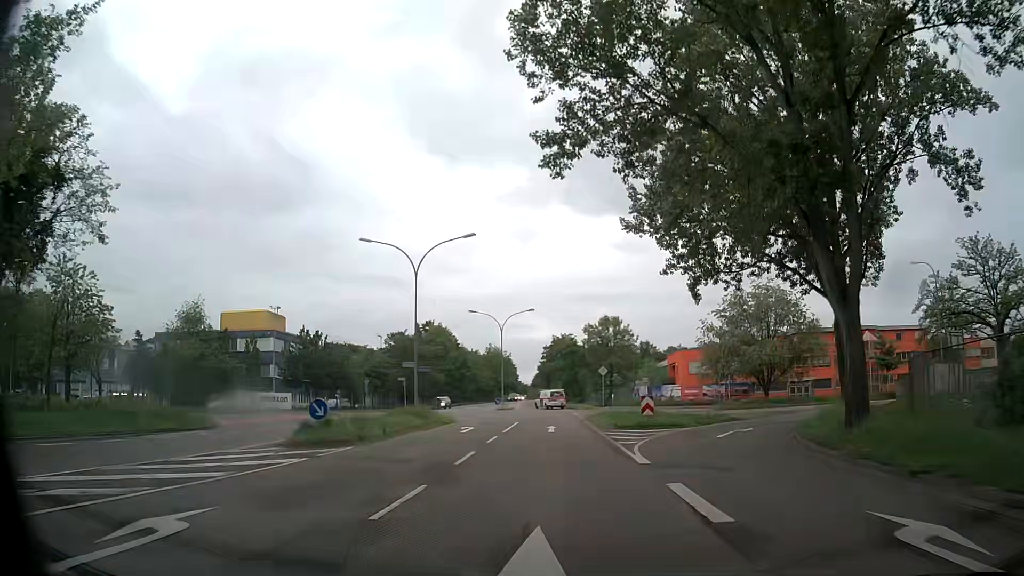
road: secondary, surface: asphalt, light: Day
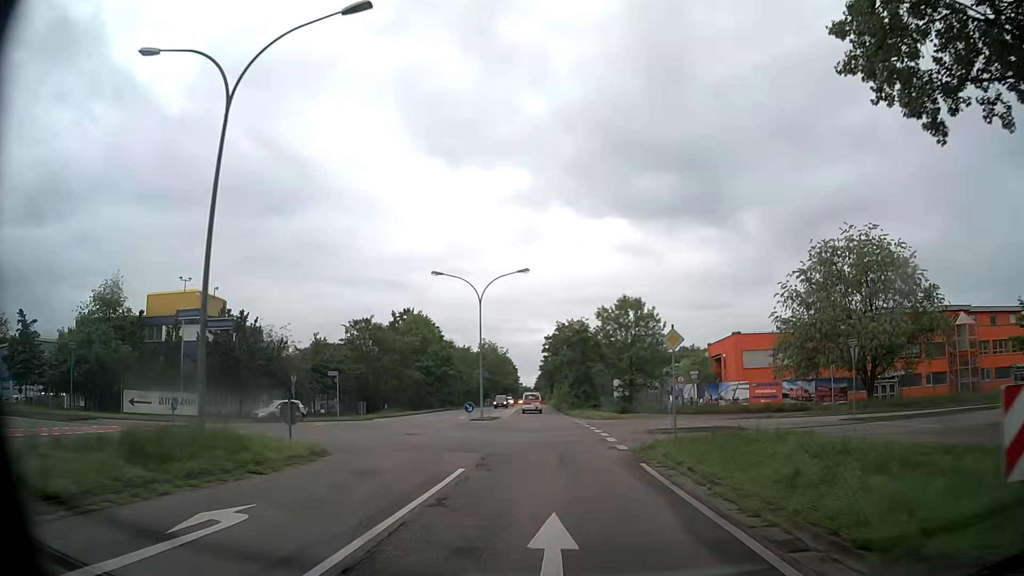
(+0.3, +22.2) m; +1°
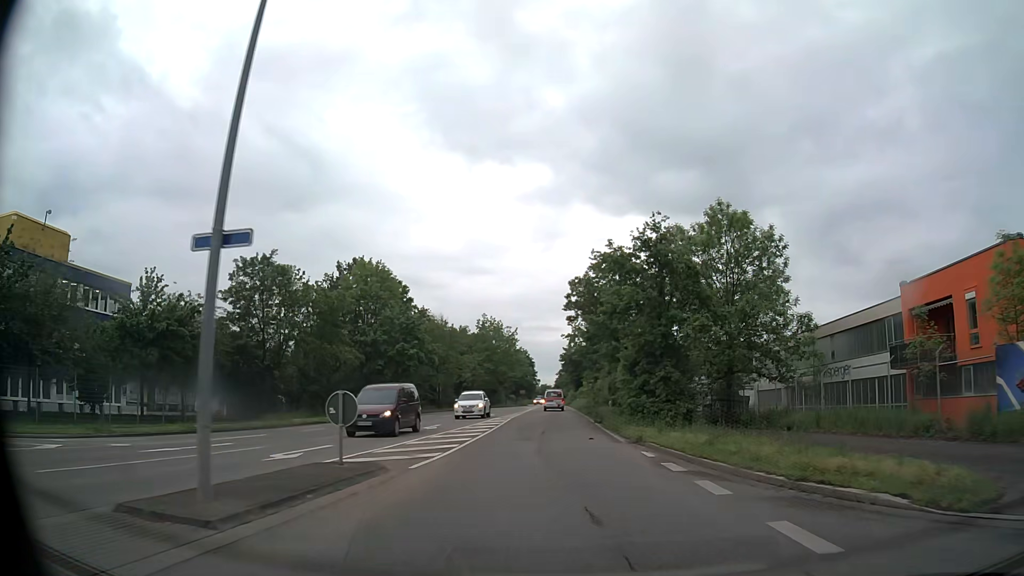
(-0.9, +37.1) m; -2°
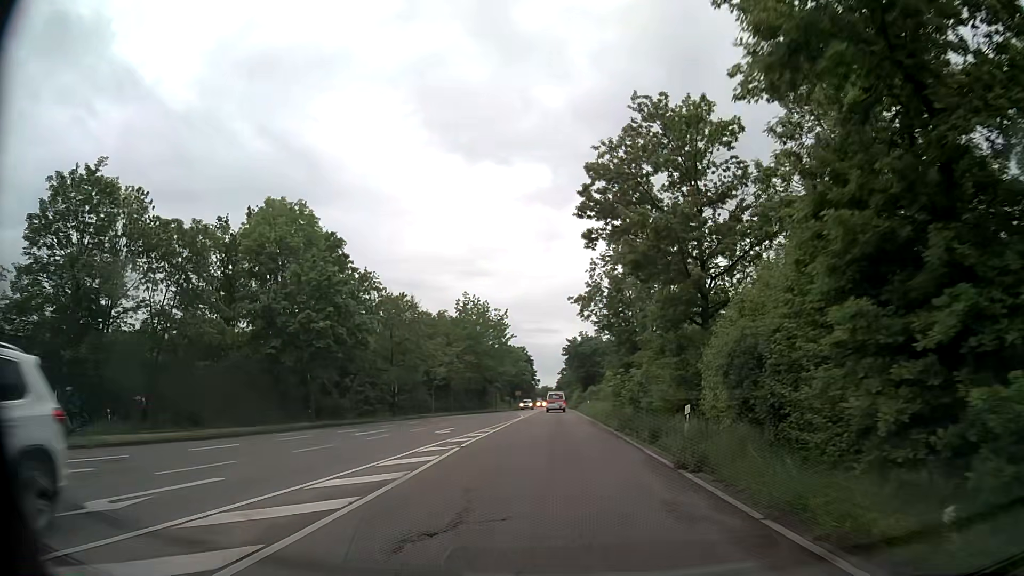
(-0.2, +22.3) m; 0°
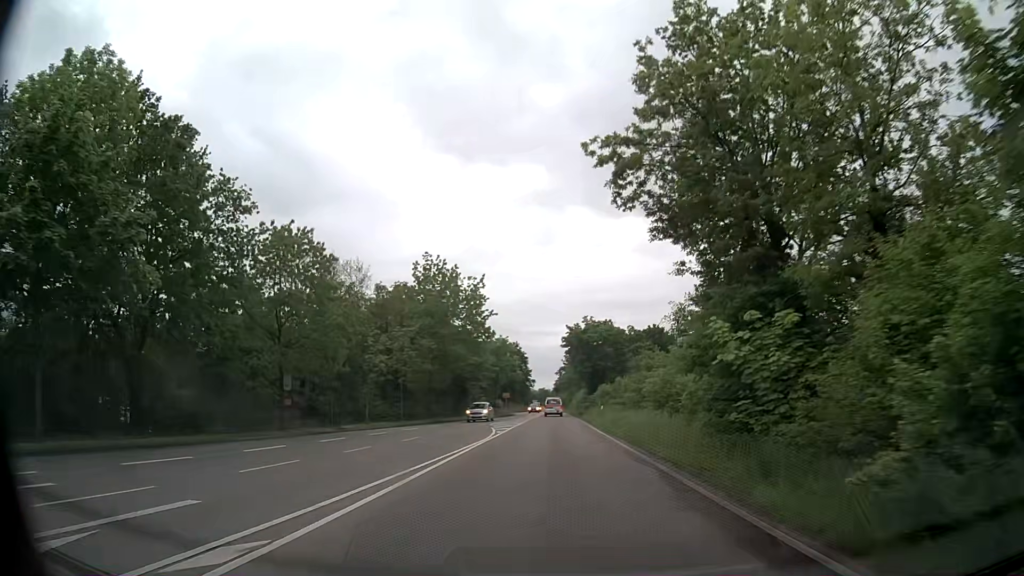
(0.0, +22.3) m; +1°
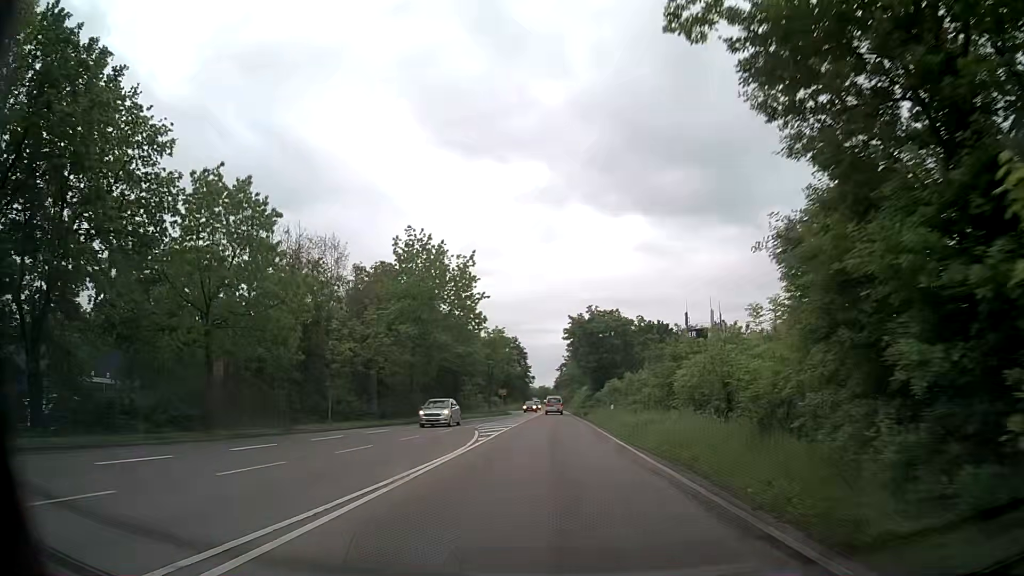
(-0.1, +7.4) m; -1°
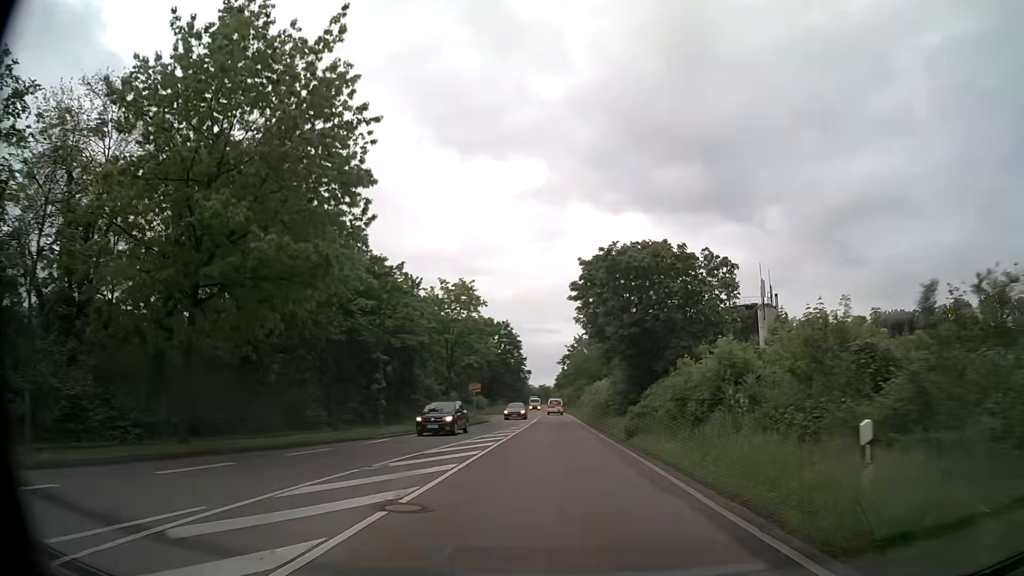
(+0.1, +29.9) m; 0°
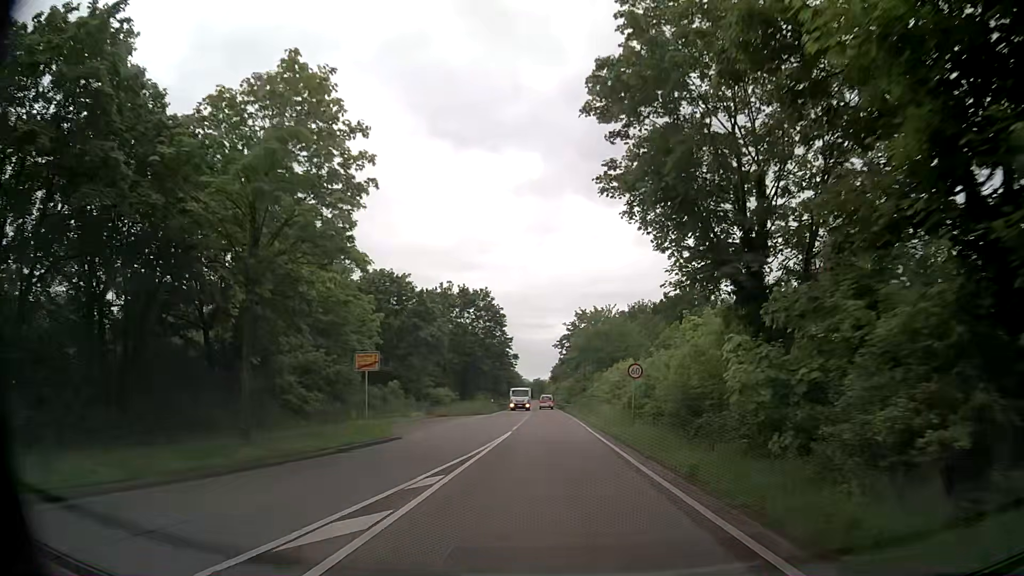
(0.0, +30.3) m; 0°
(0, +10) (0, +20) (0, +30) (0, +40) (0, +50) (0, +60) (0, +70) (0, +80) (0, +90) (0, +100) m
